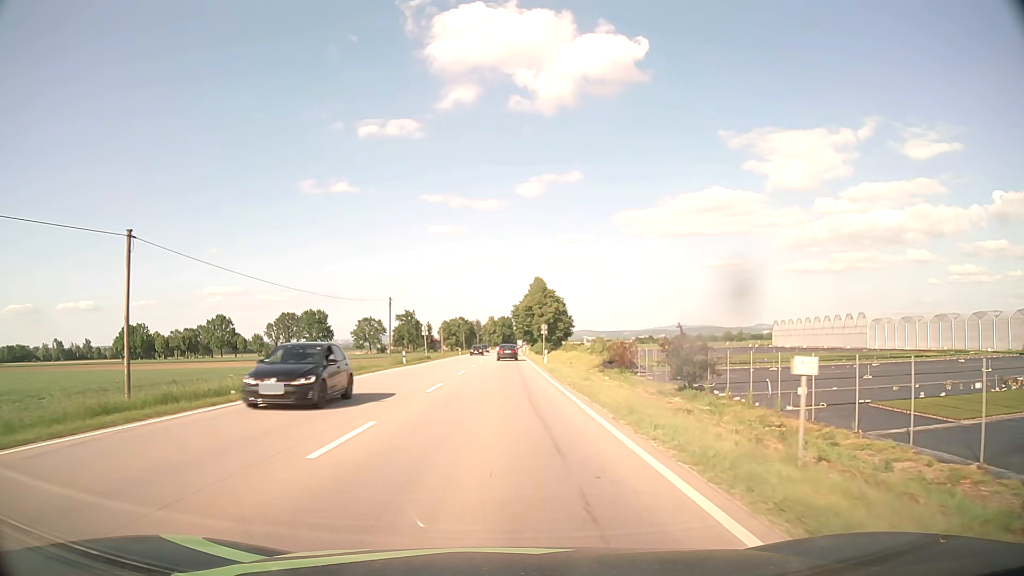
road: primary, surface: asphalt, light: Day
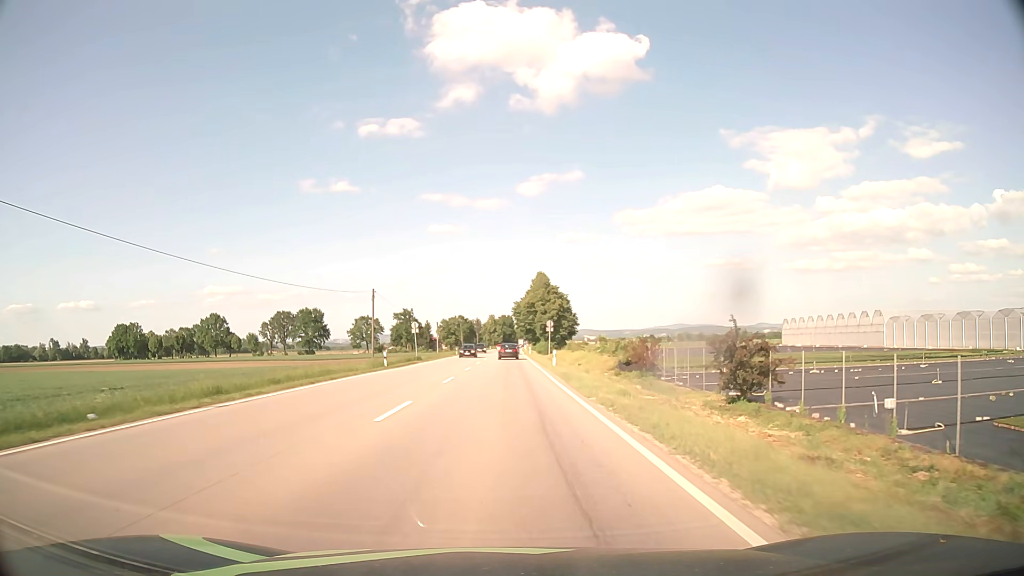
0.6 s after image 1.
(0.0, +7.9) m; 0°
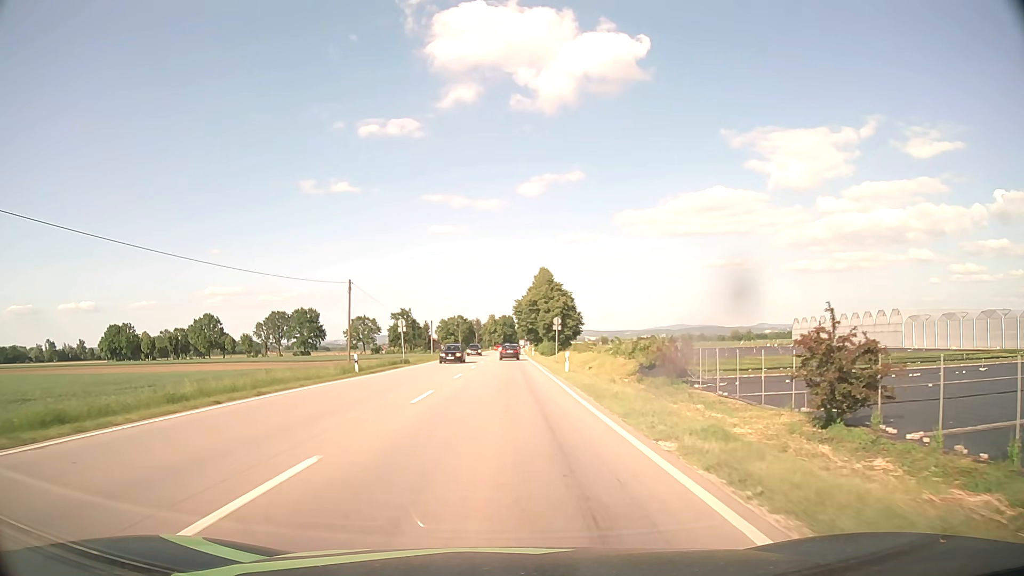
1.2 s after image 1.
(0.0, +8.1) m; 0°
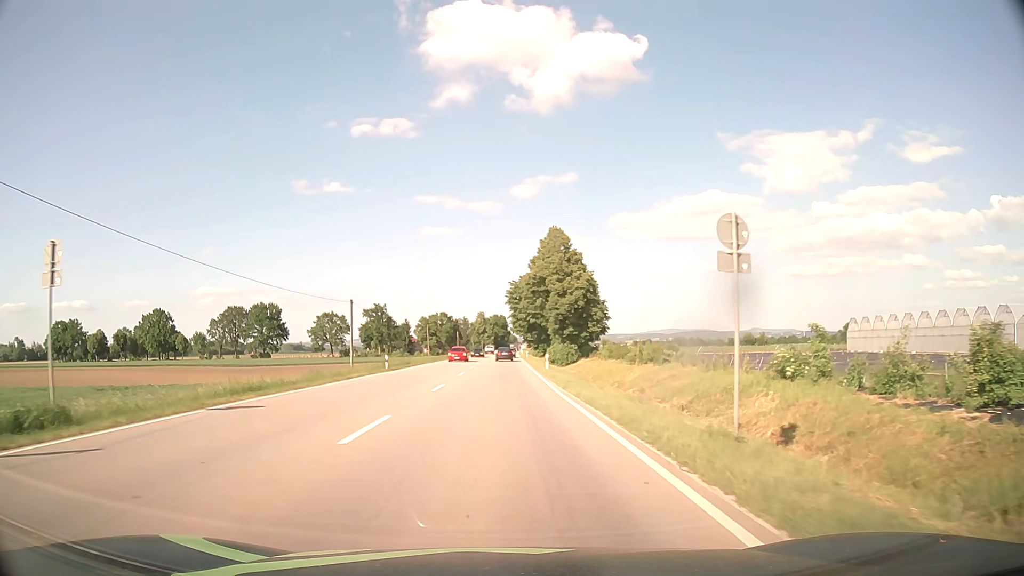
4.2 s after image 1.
(+0.2, +42.5) m; +1°
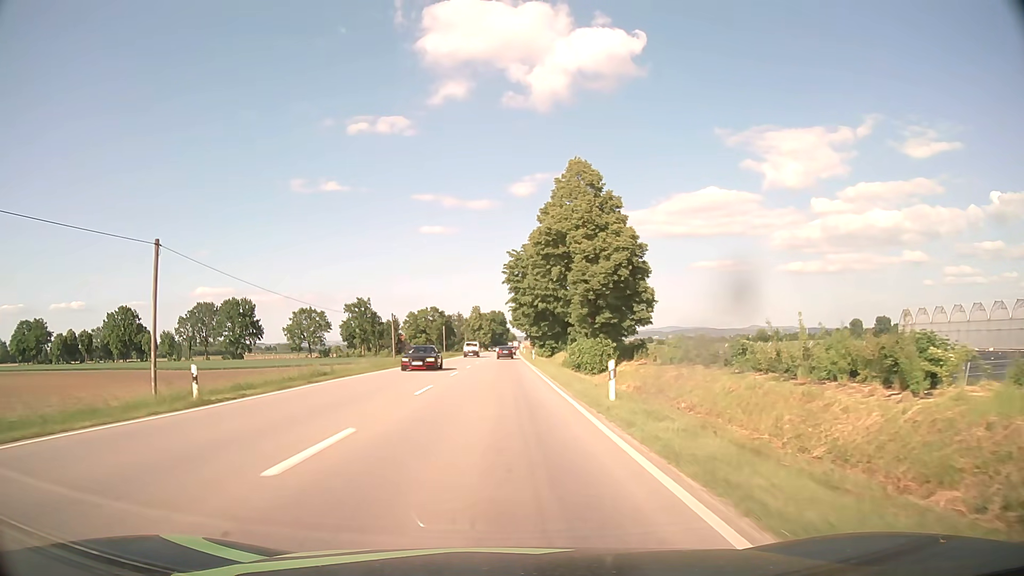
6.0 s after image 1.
(+0.1, +26.8) m; 0°
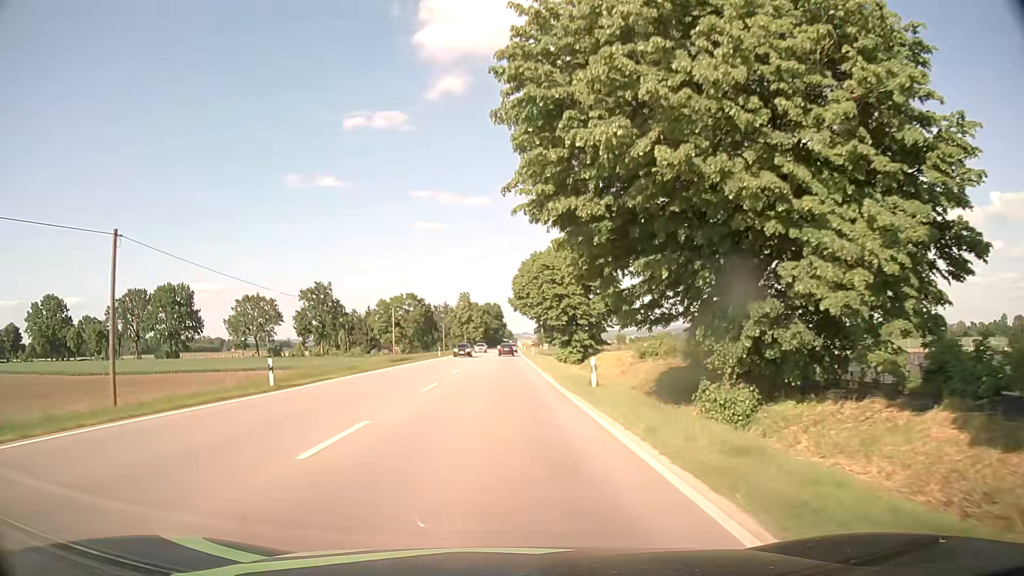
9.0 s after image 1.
(0.0, +46.8) m; 0°
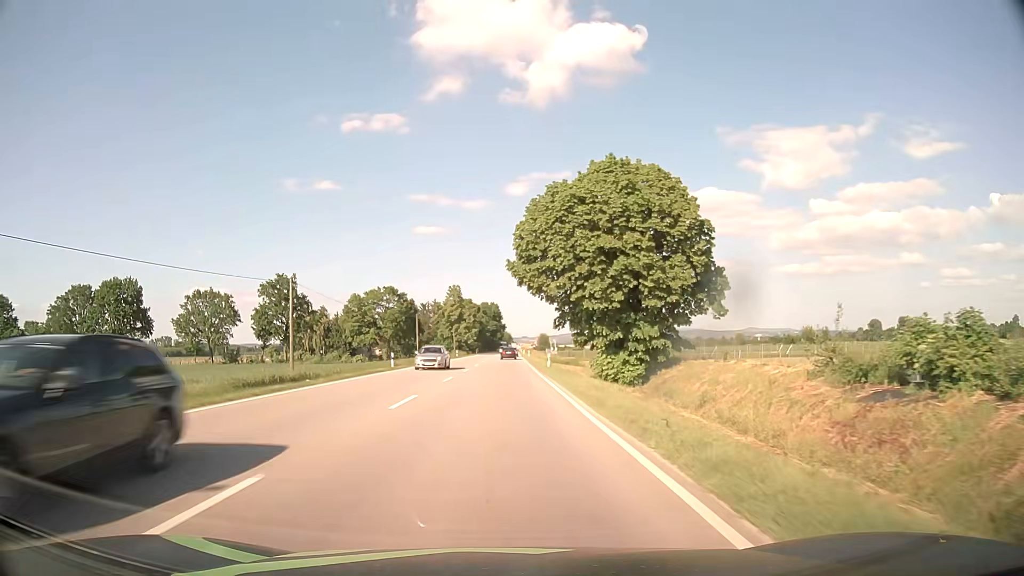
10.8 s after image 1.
(+0.1, +29.2) m; +1°
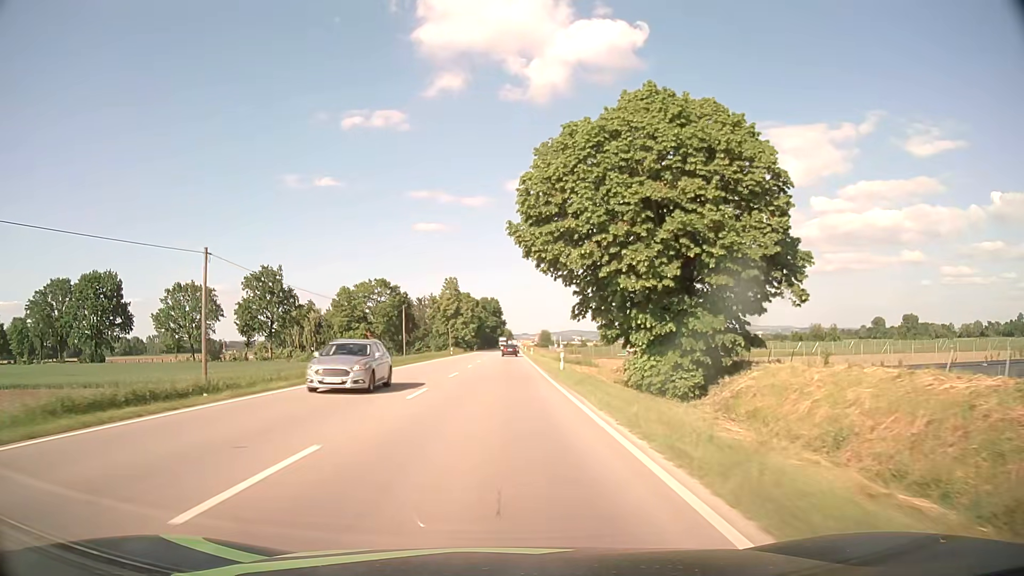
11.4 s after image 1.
(-0.1, +9.9) m; -1°
(0, +10) (0, +20) (0, +30) (0, +40) (0, +50) (0, +60) (+1, +70) (+1, +80) (+1, +90) (+1, +100) m
